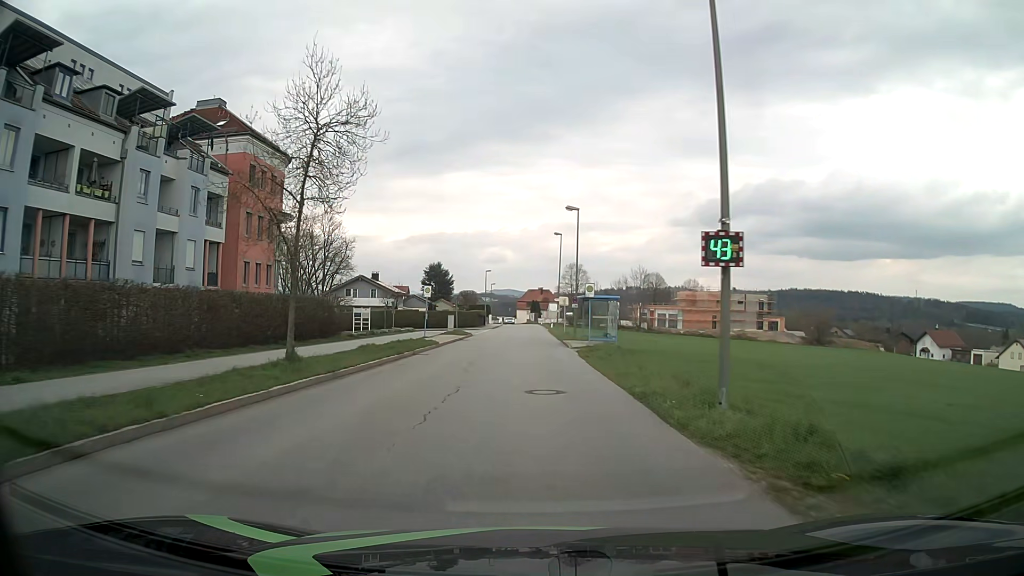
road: unclassified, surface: asphalt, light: Day
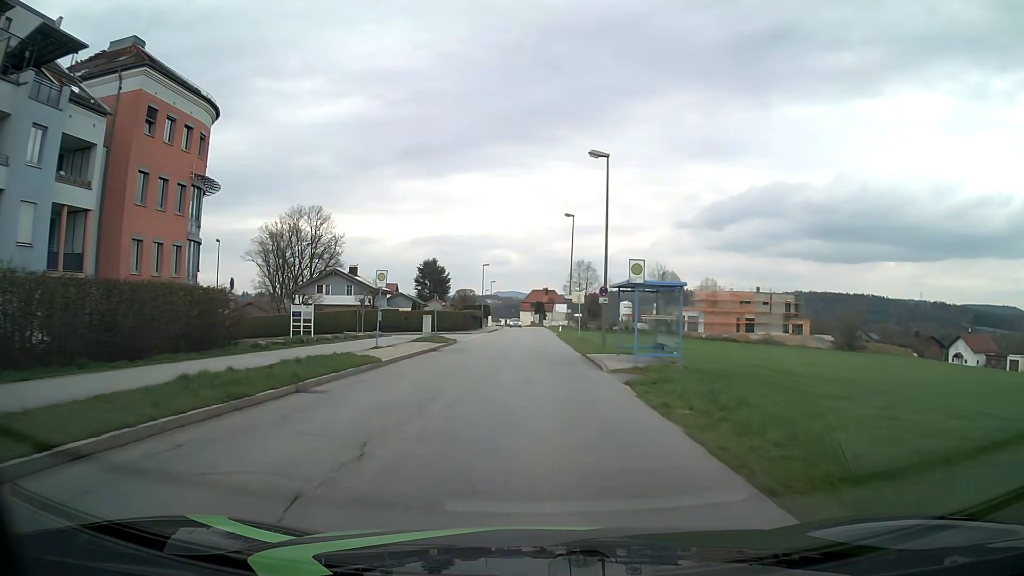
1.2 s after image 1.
(-0.1, +13.6) m; 0°
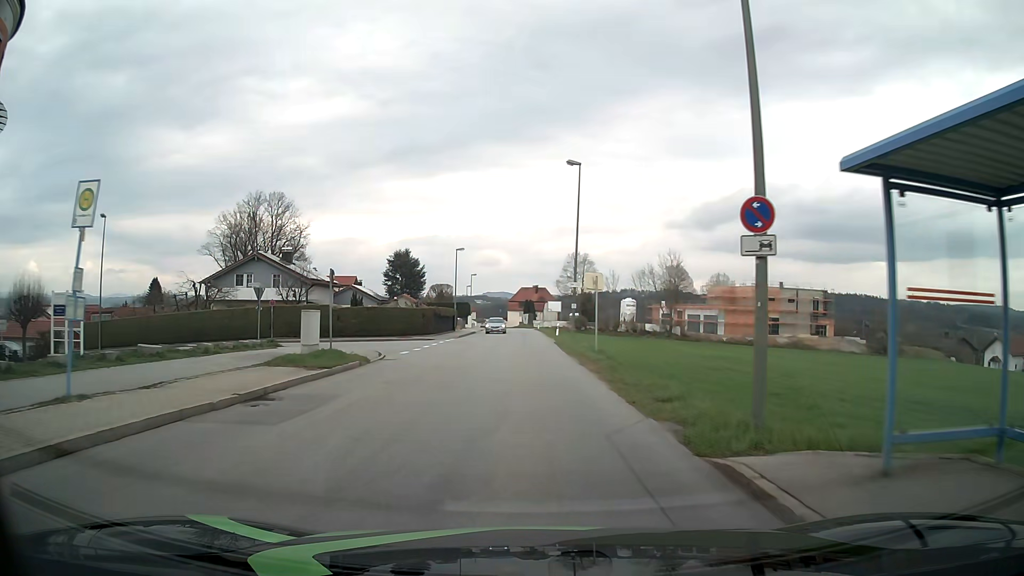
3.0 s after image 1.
(0.0, +18.7) m; 0°
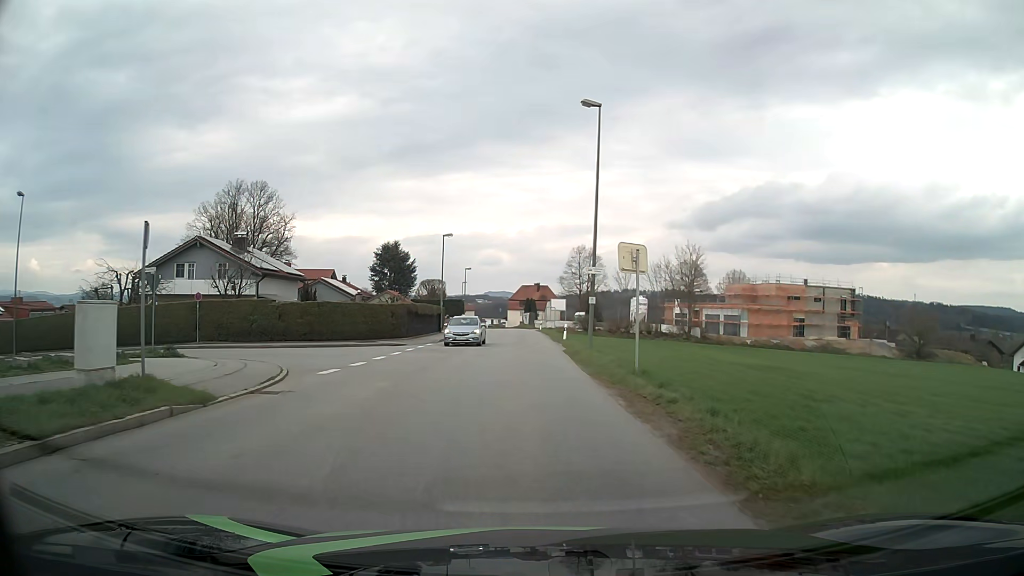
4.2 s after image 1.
(0.0, +10.4) m; 0°
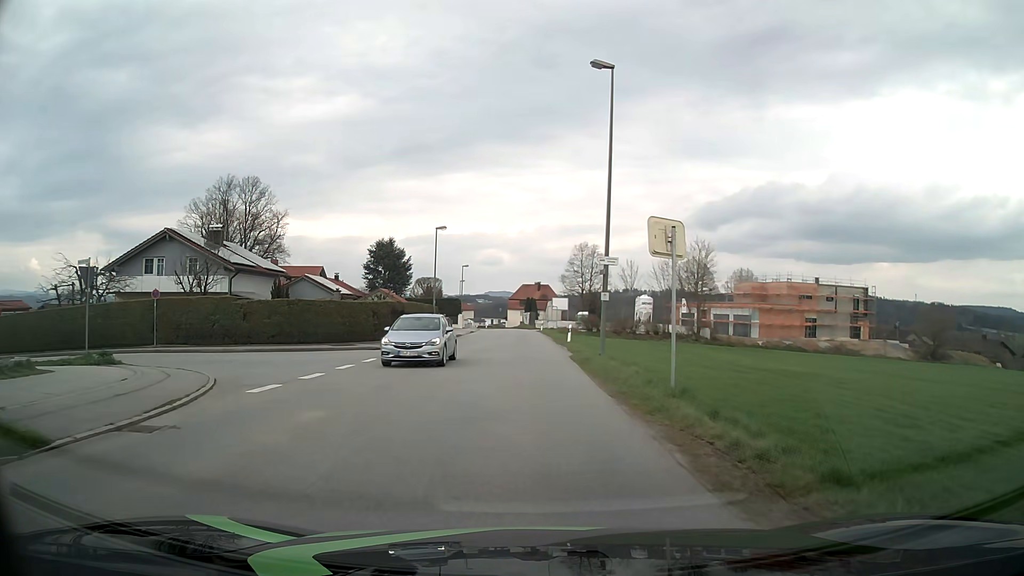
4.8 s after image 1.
(0.0, +4.3) m; 0°
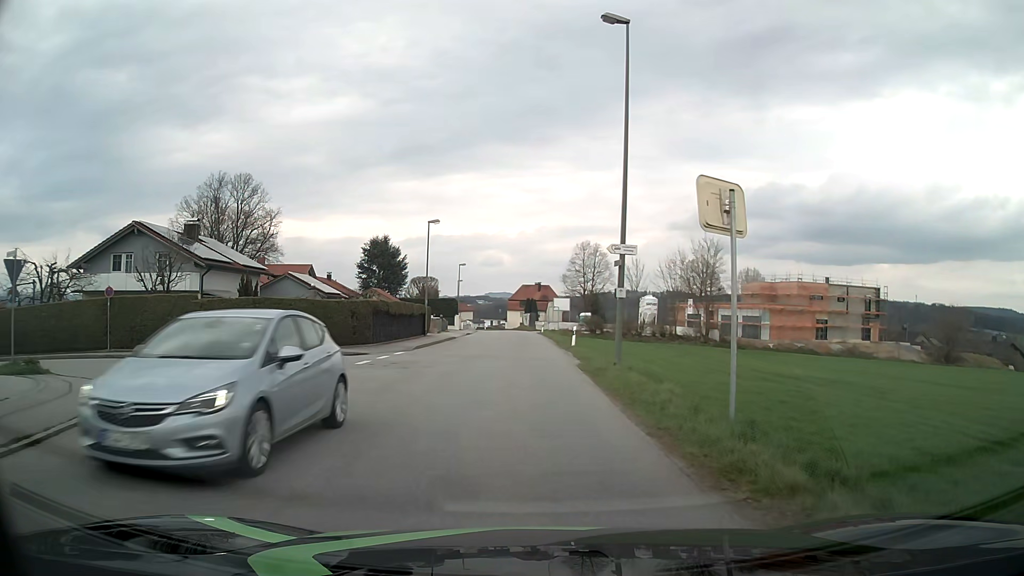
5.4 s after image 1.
(0.0, +3.8) m; 0°
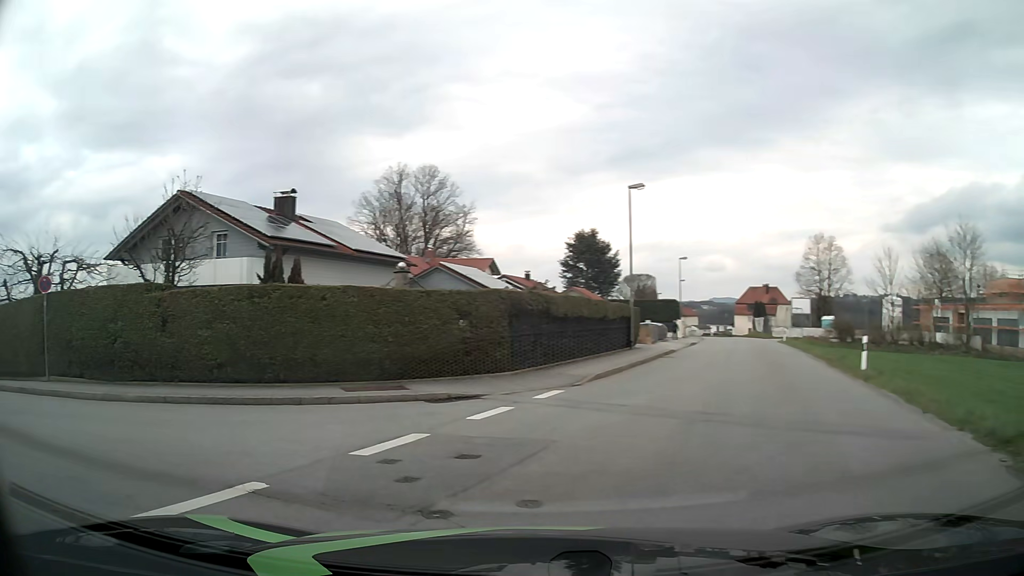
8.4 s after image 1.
(-0.6, +13.8) m; -18°
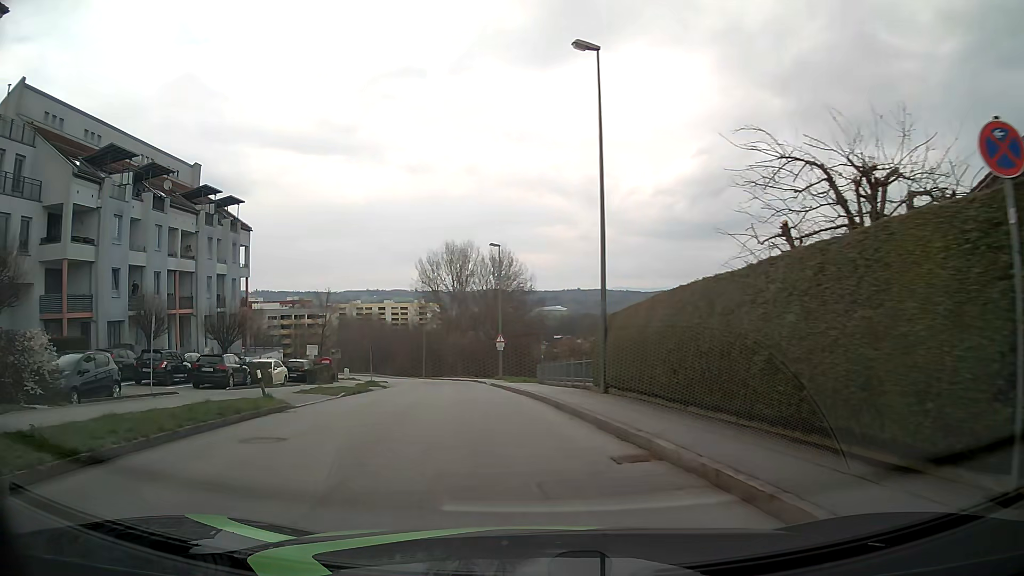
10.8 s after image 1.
(-8.7, +9.7) m; -68°
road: residential
(-1, +10) (-2, +20) (-3, +30) (-4, +40) (-6, +50) (-8, +59) (-11, +69) (-16, +78) (-22, +86) (-29, +92) m
